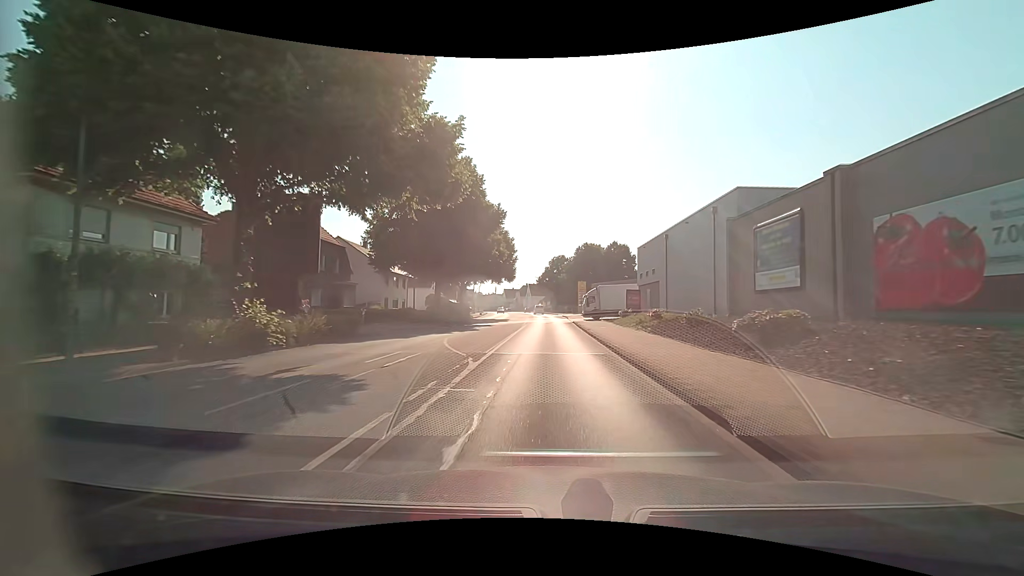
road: primary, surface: asphalt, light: Day
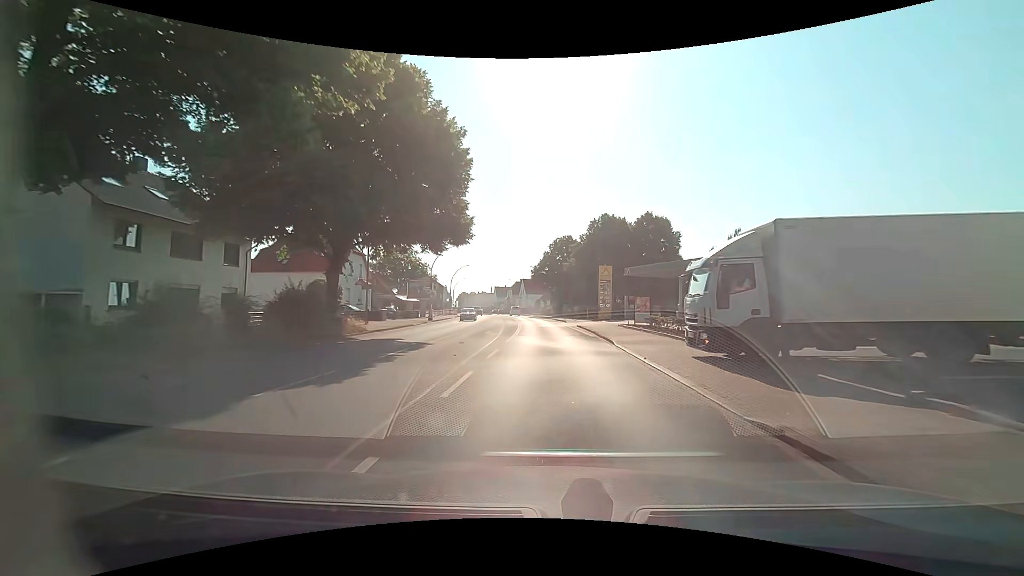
(0.0, +39.8) m; 0°
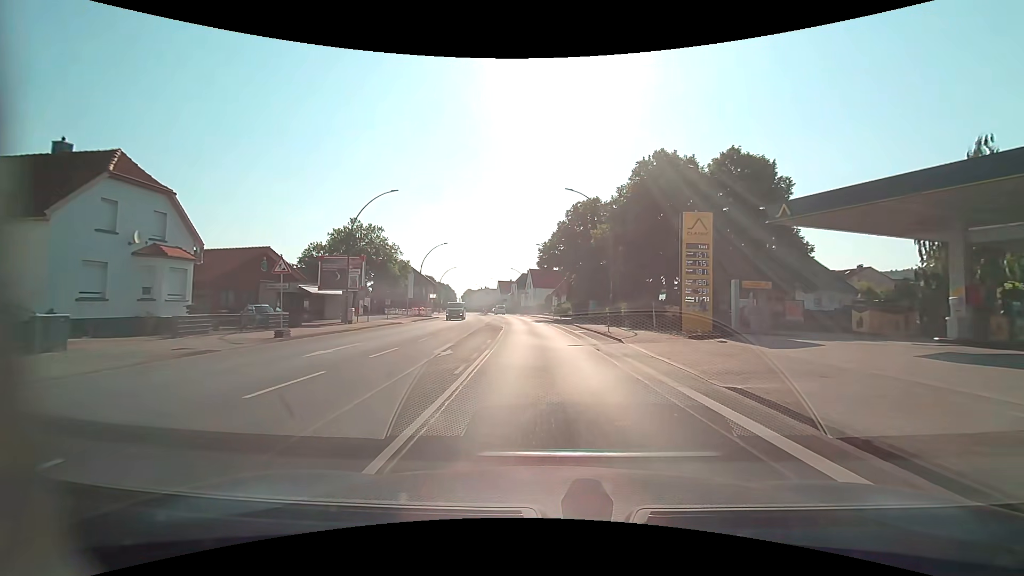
(-0.3, +32.0) m; -1°
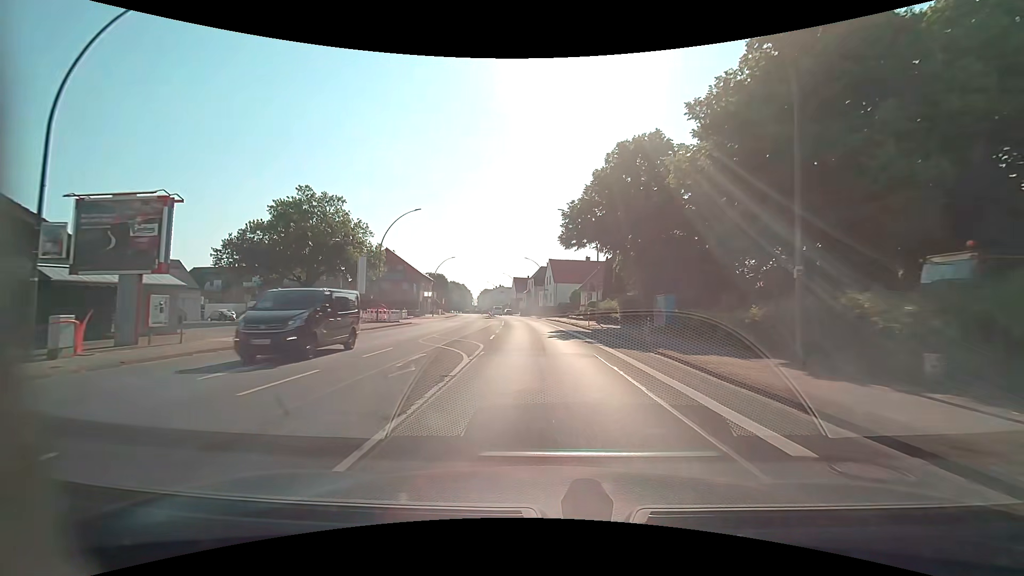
(-0.5, +24.1) m; -2°
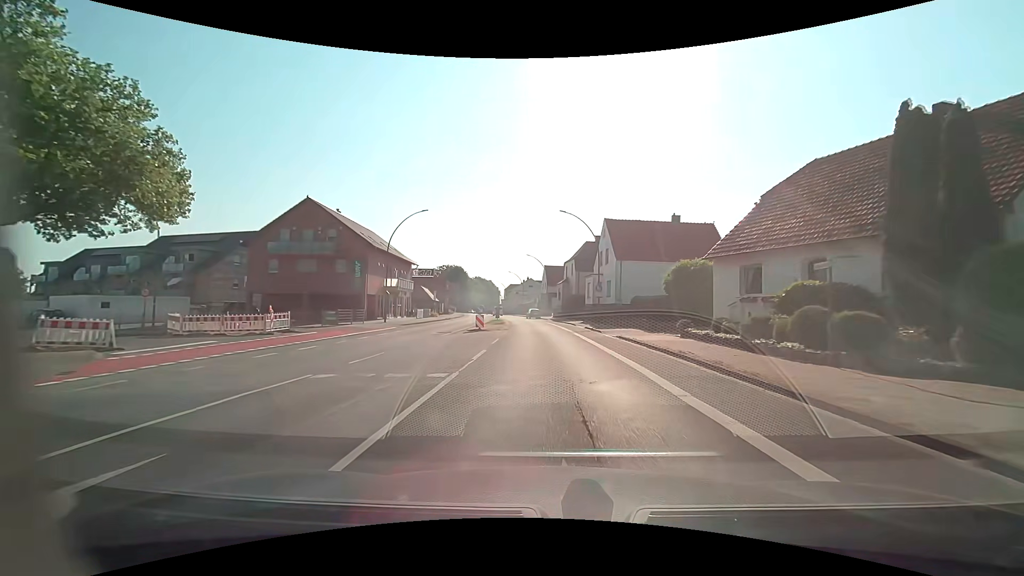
(-1.7, +40.3) m; -4°
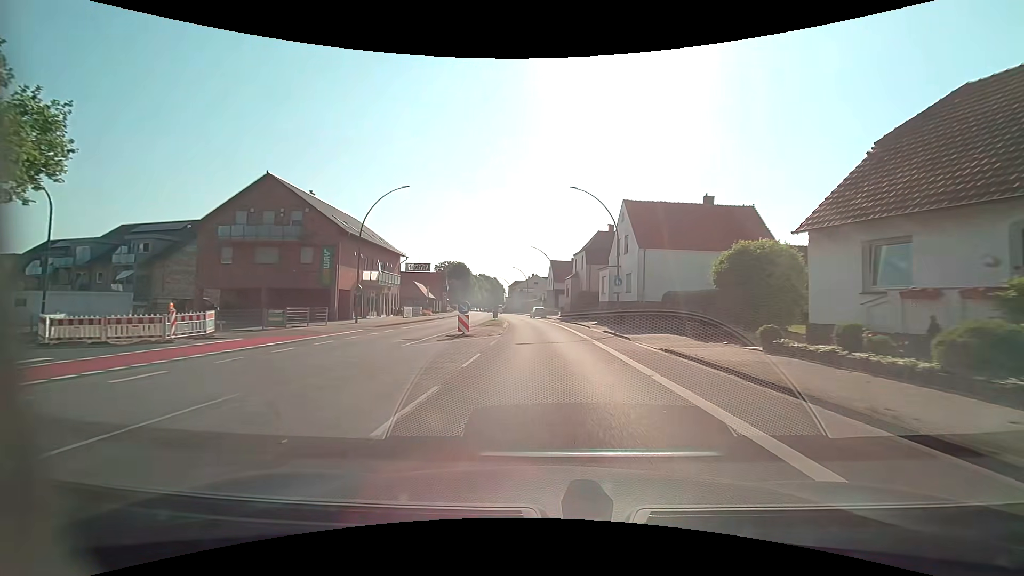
(-0.1, +8.1) m; -1°
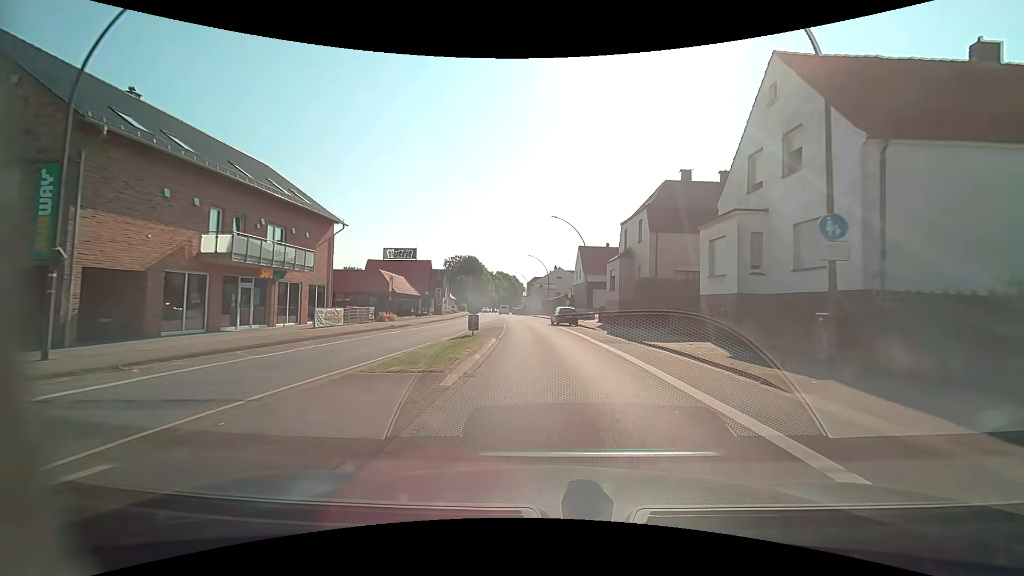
(-0.6, +24.3) m; -3°
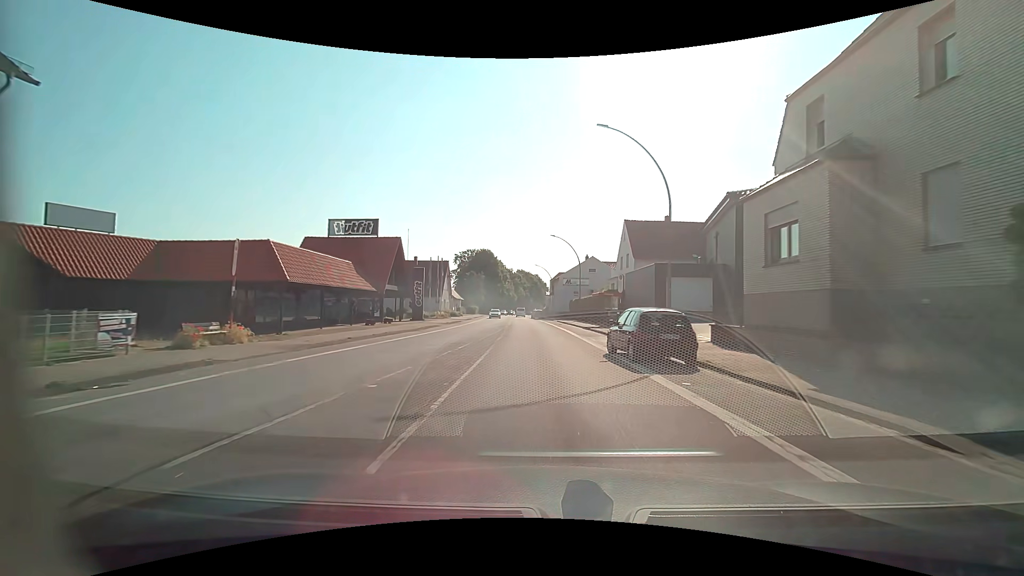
(-0.6, +24.3) m; -3°
(0, +10) (0, +20) (-1, +30) (-1, +40) (-2, +50) (-2, +60) (-3, +70) (-4, +80) (-5, +90) (-5, +100) m
